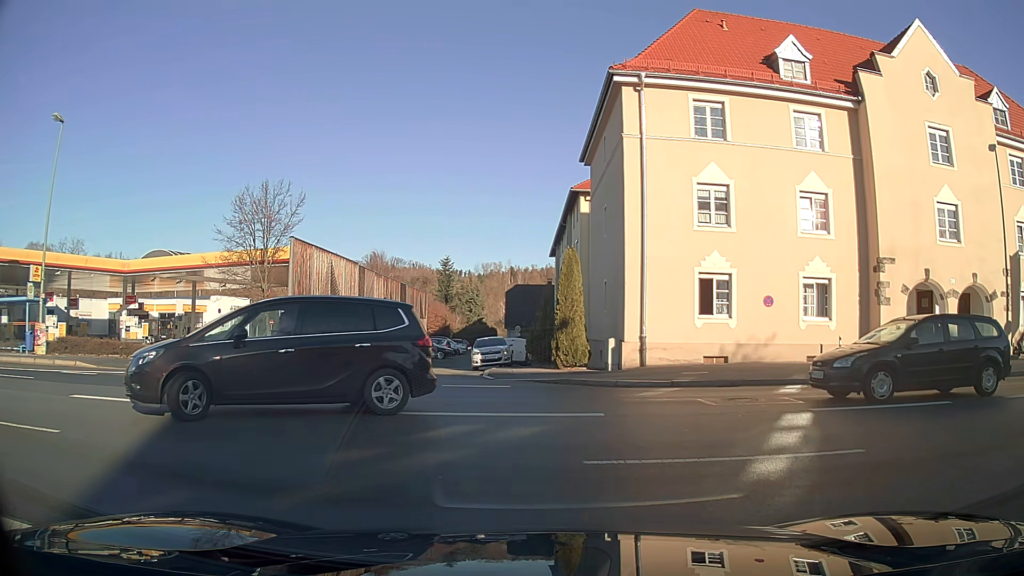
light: Day
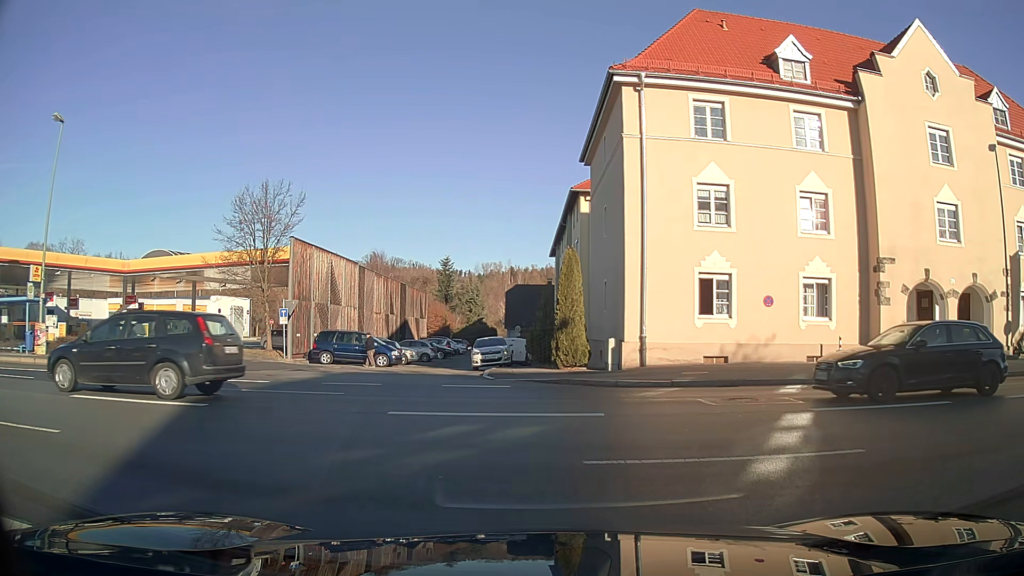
(0.0, 0.0) m; 0°
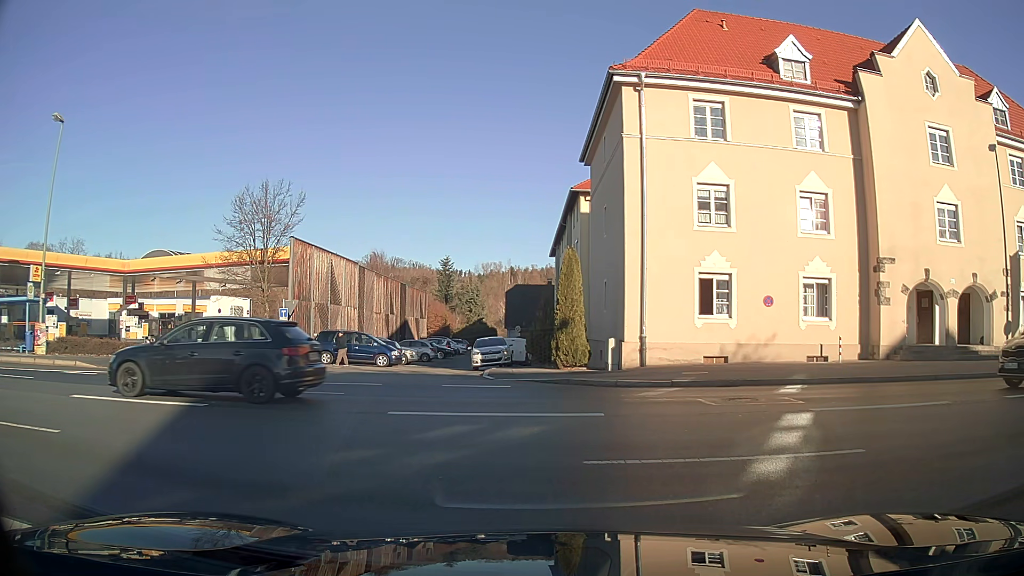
(0.0, 0.0) m; 0°
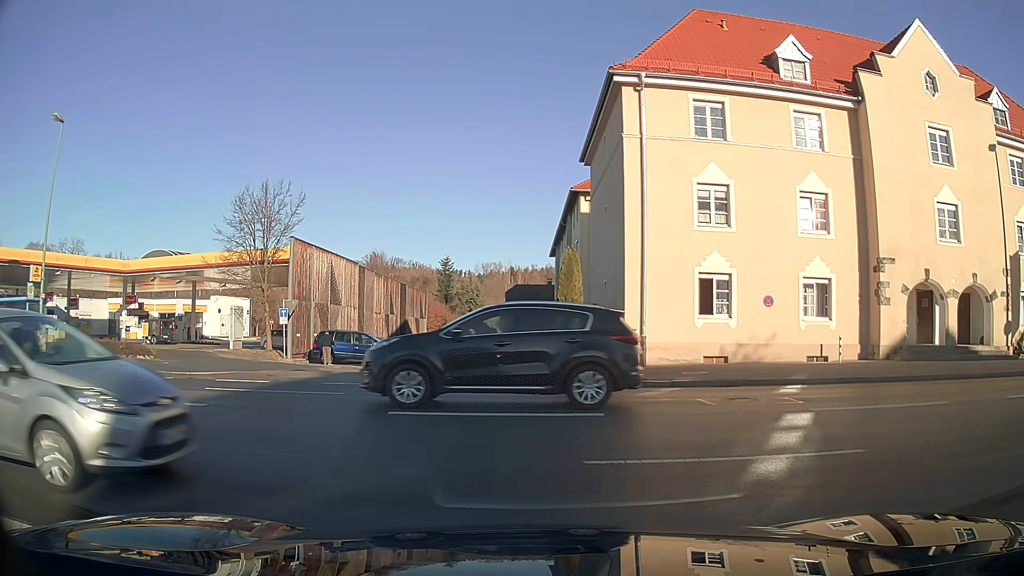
(0.0, 0.0) m; 0°
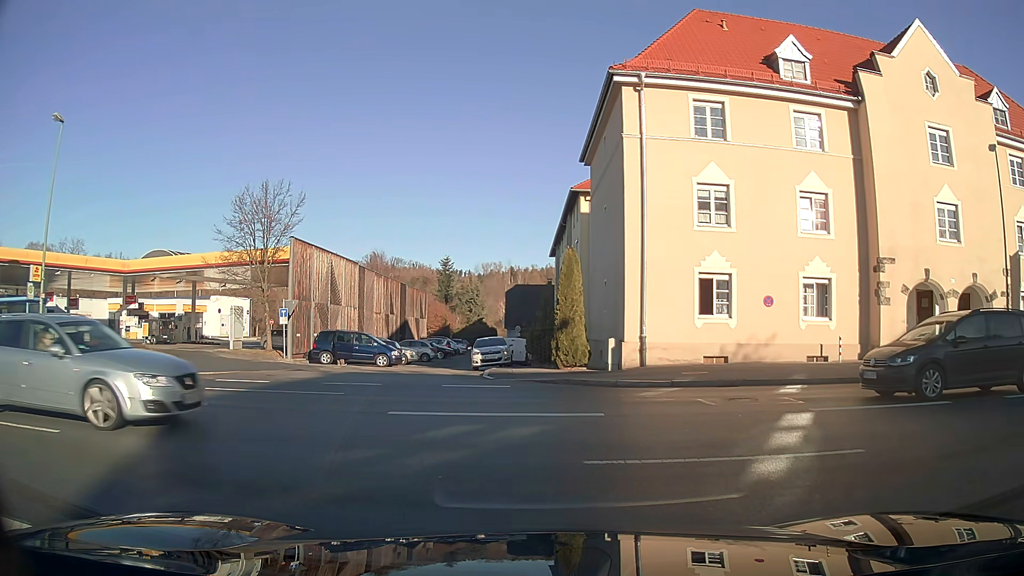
(0.0, 0.0) m; 0°
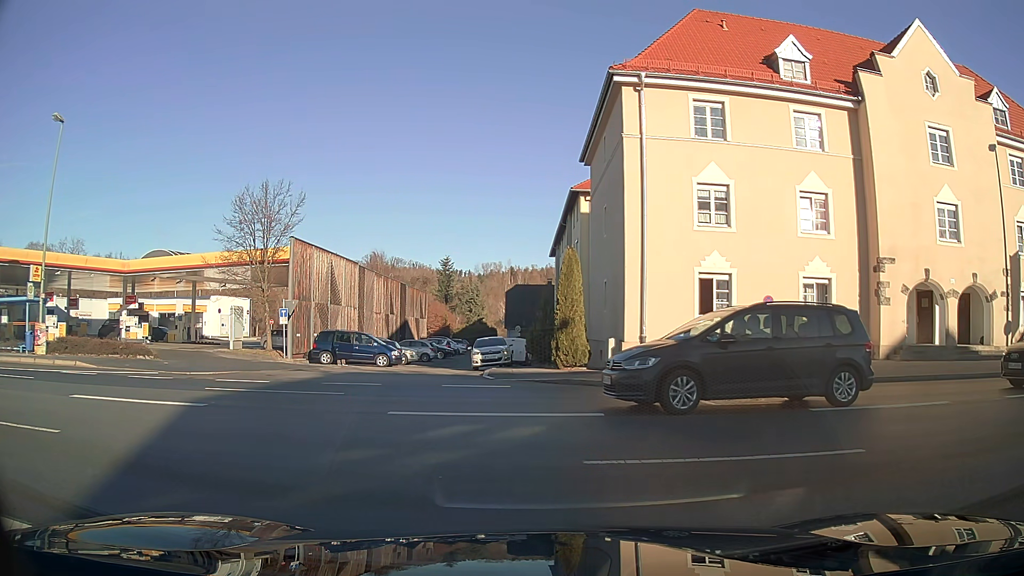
(0.0, 0.0) m; 0°
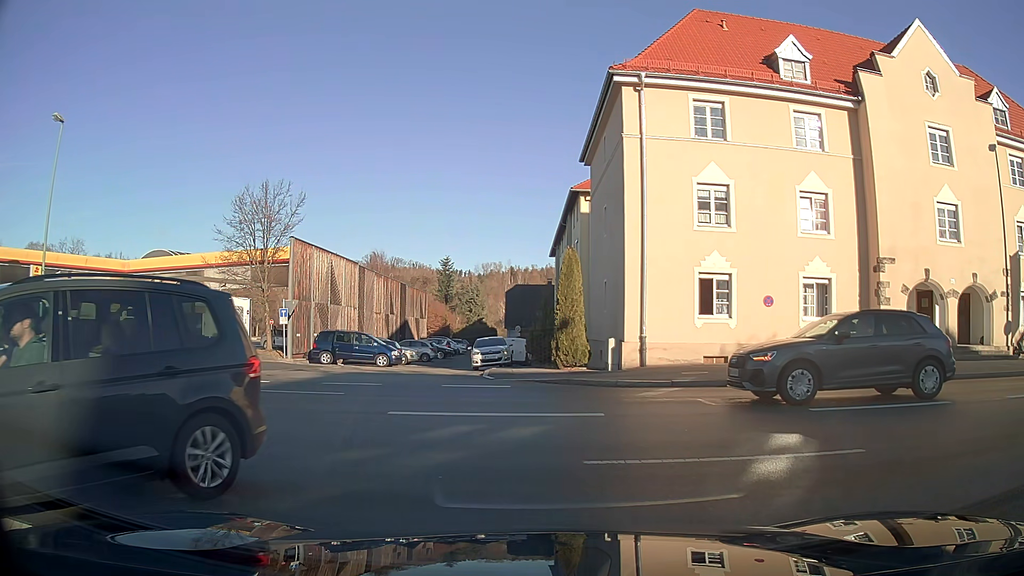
(0.0, 0.0) m; 0°
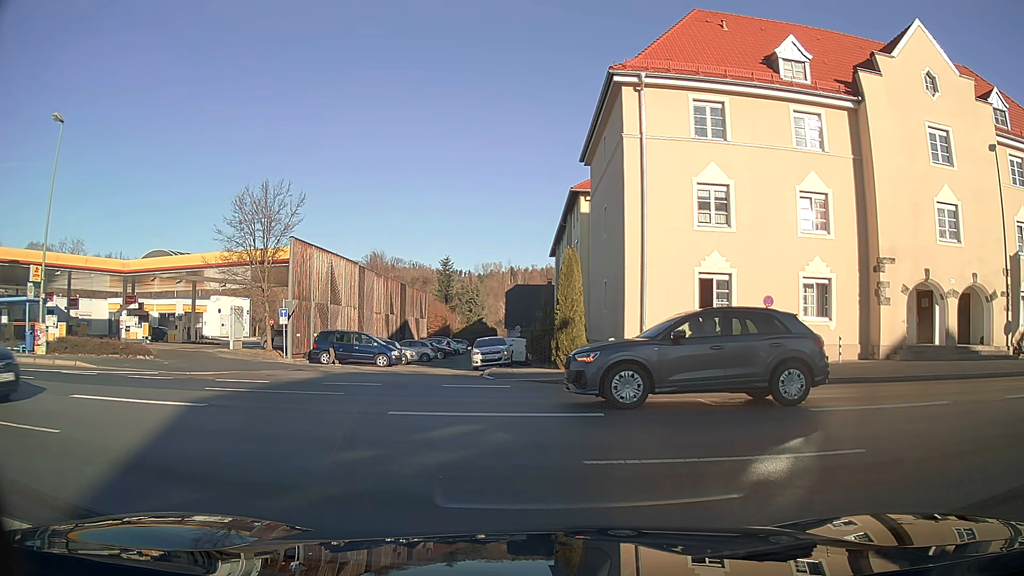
(0.0, 0.0) m; 0°
